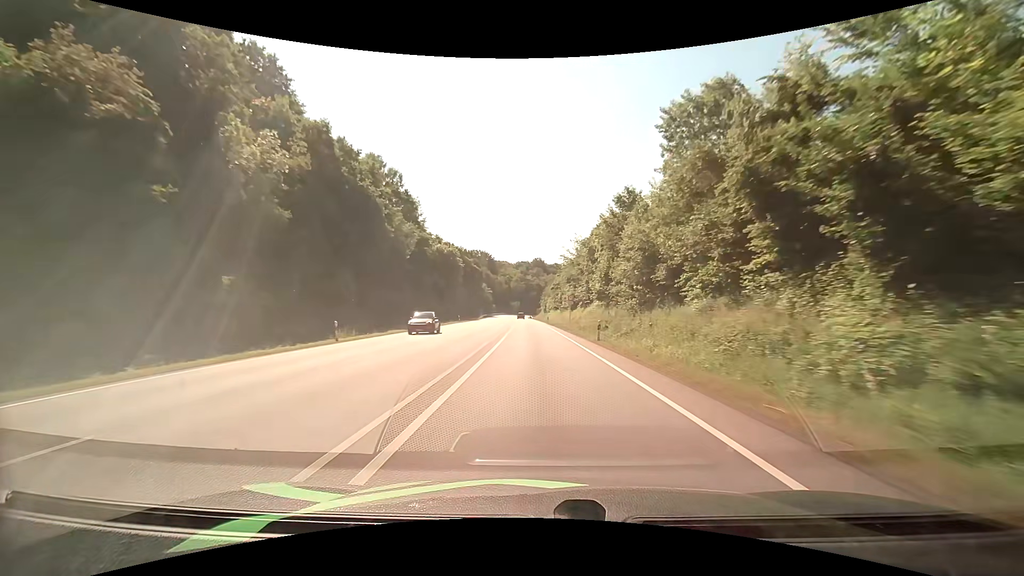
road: primary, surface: asphalt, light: Day
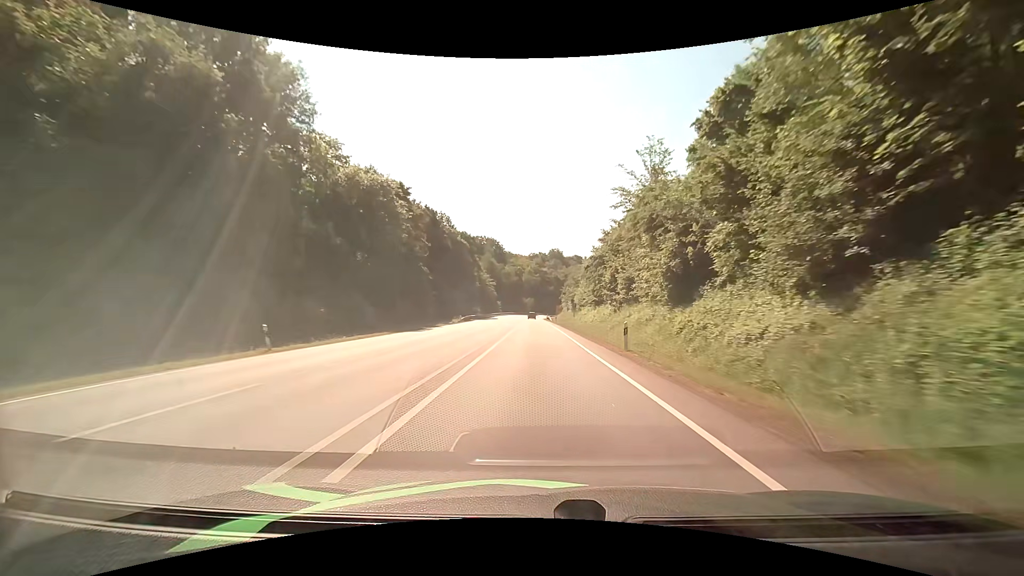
(-0.8, +56.7) m; -2°
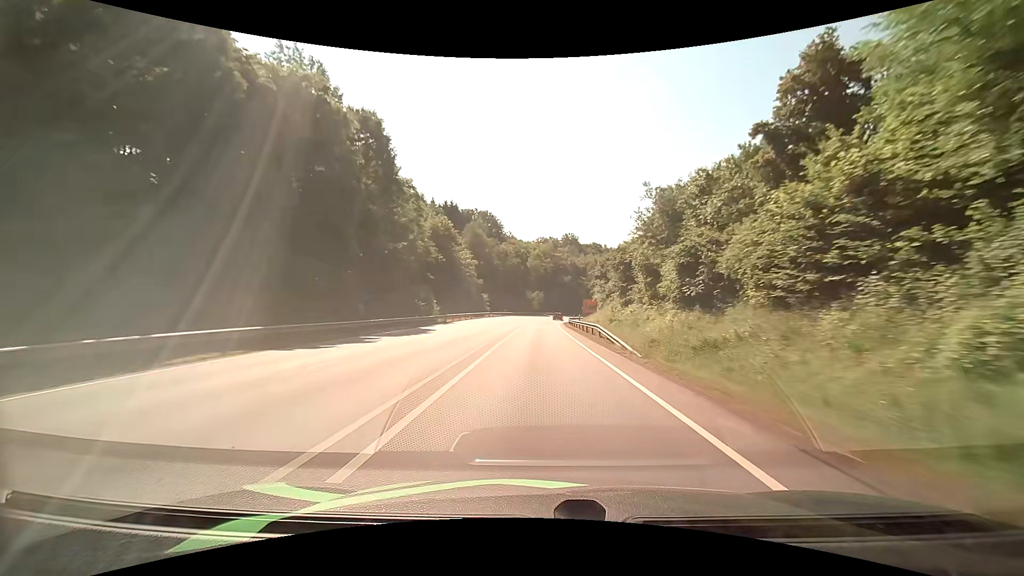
(-0.7, +68.2) m; -1°
(0, +10) (0, +20) (0, +30) (0, +40) (0, +50) (0, +60) (+1, +70) (+1, +80) (+2, +90) (+4, +100) m
